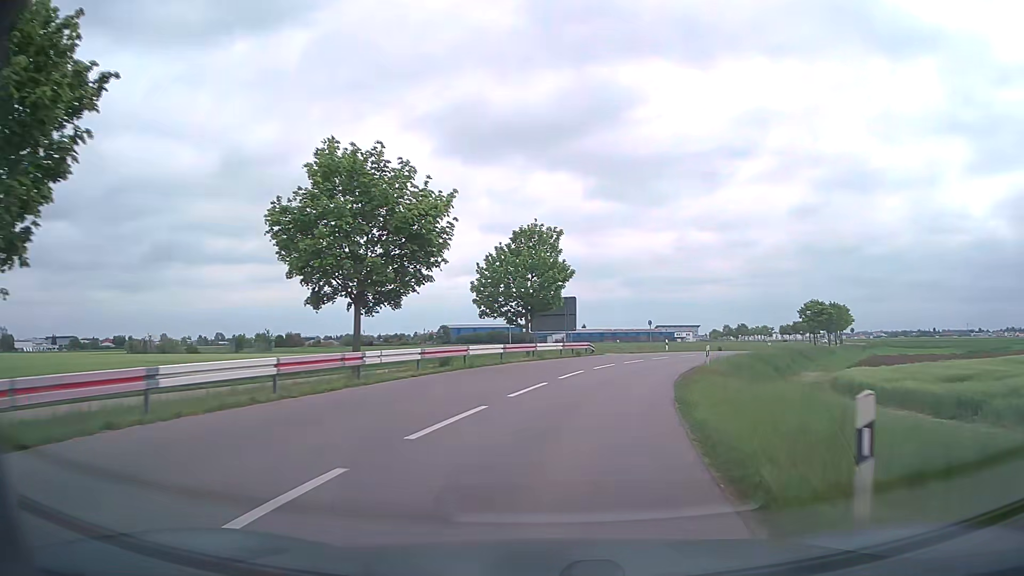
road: tertiary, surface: asphalt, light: Day
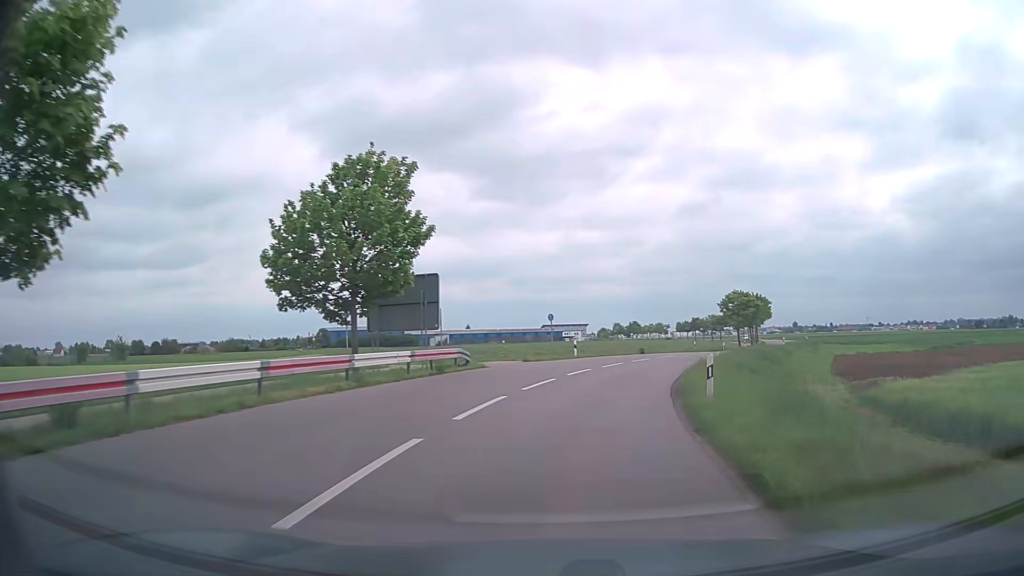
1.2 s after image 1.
(+1.3, +15.6) m; +9°
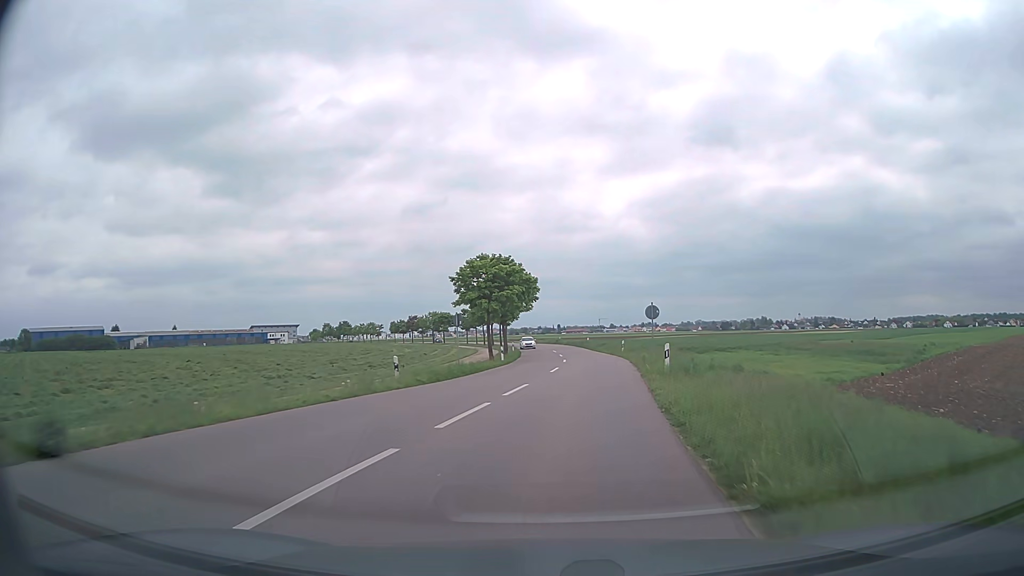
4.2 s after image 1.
(+9.3, +40.3) m; +24°
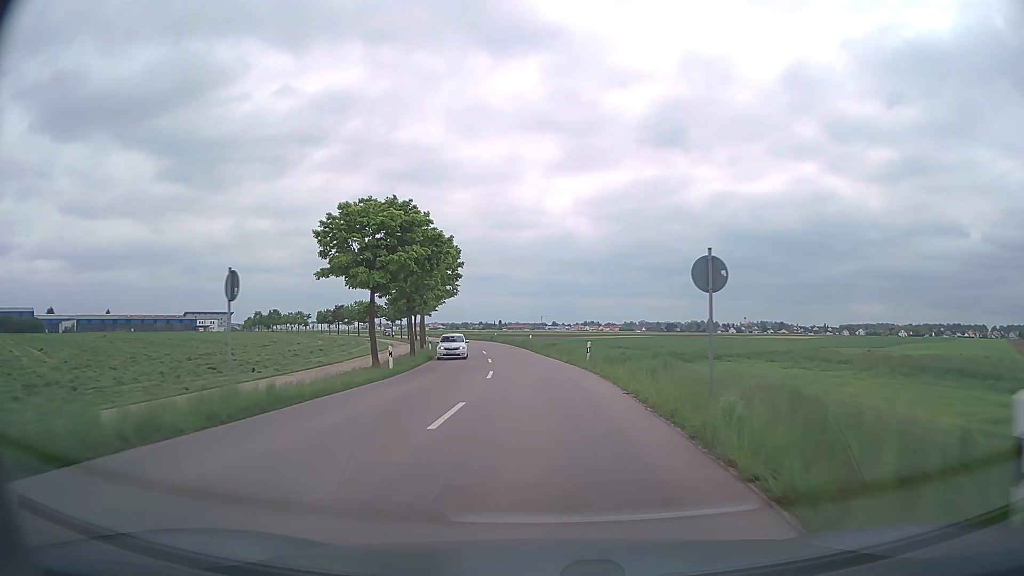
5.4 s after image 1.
(+1.0, +18.1) m; +5°
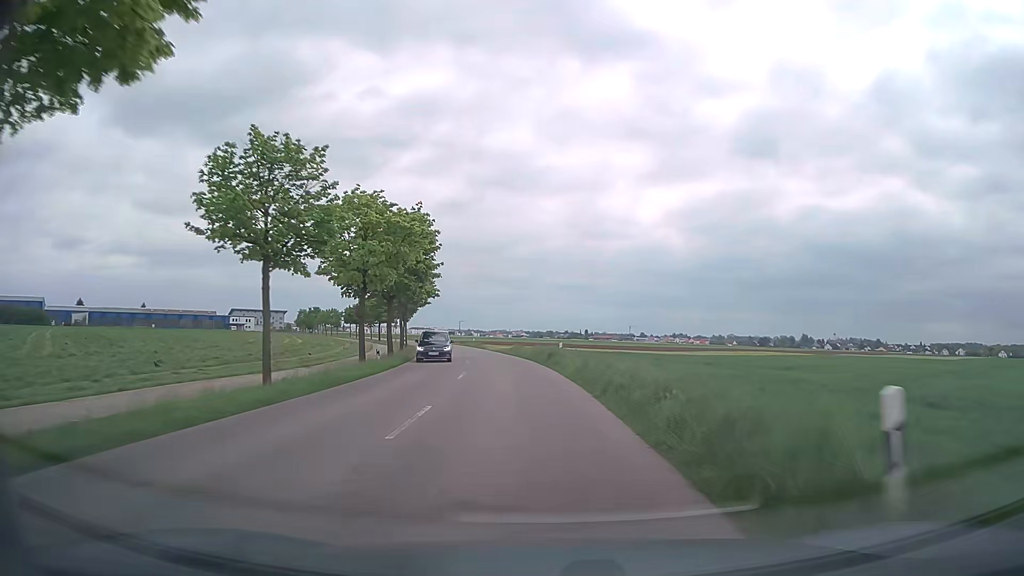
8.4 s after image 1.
(-2.1, +49.8) m; -7°
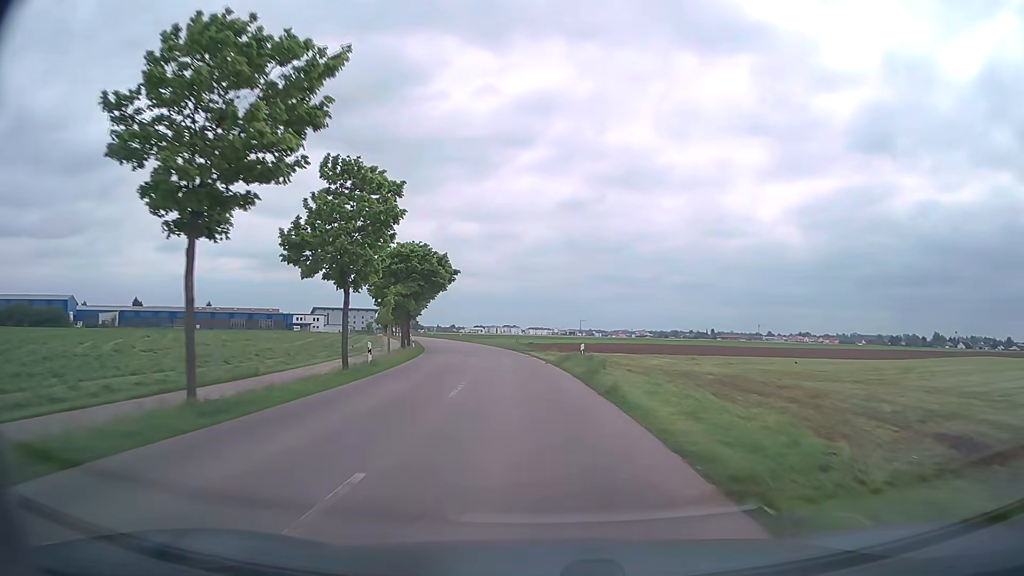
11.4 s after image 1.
(-4.8, +54.4) m; -10°
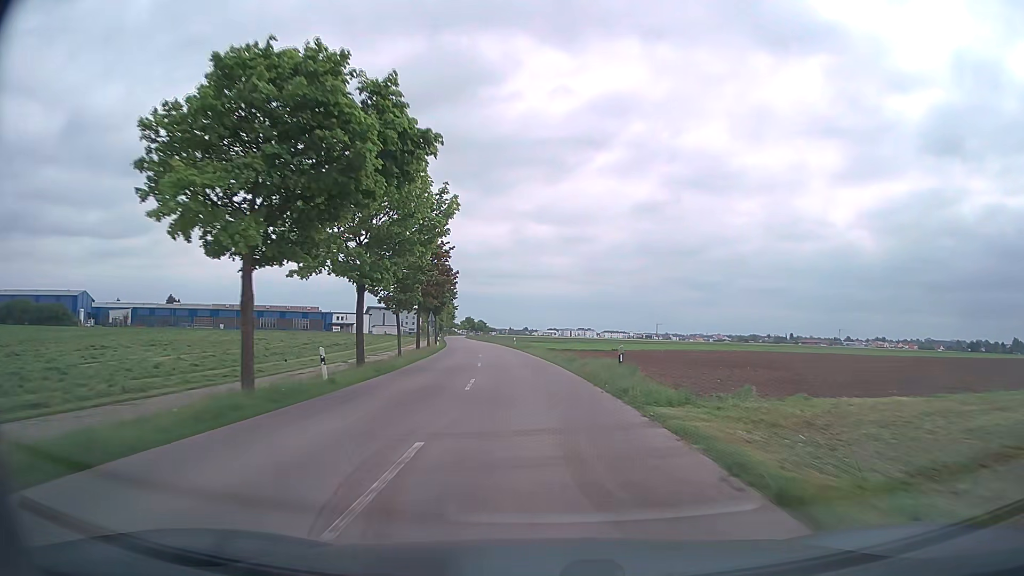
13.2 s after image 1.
(-2.0, +34.3) m; -6°
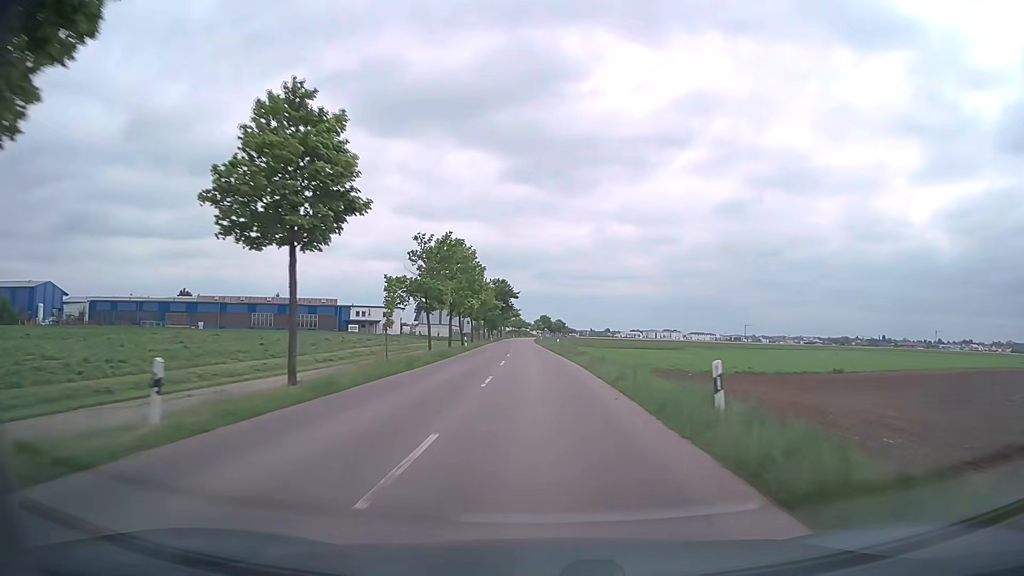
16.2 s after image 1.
(-4.1, +59.5) m; -7°
(0, +10) (0, +20) (0, +30) (-1, +40) (-1, +50) (-1, +60) (-1, +70) (-2, +80) (-2, +90) (-3, +100) m
